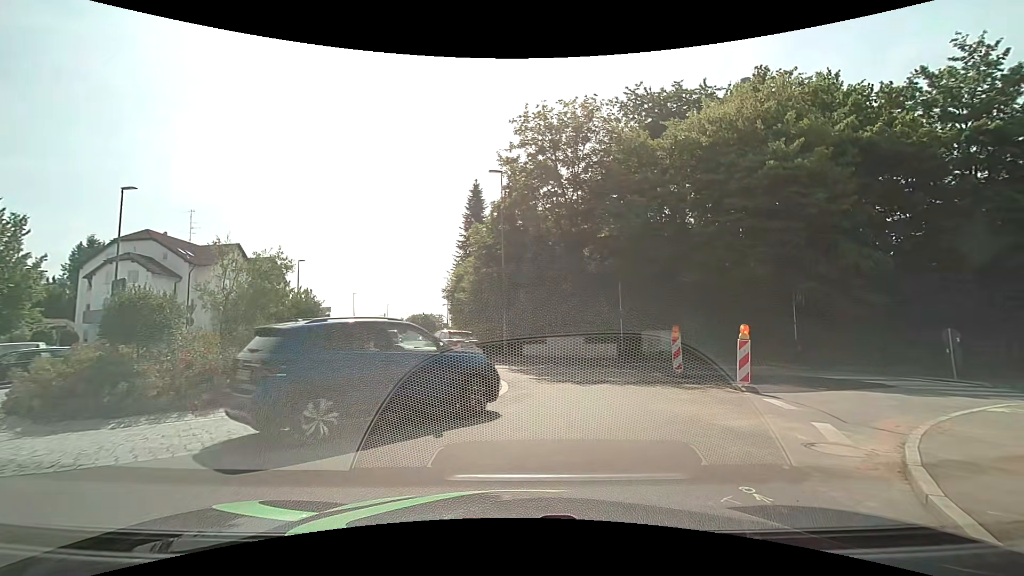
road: tertiary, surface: asphalt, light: Day
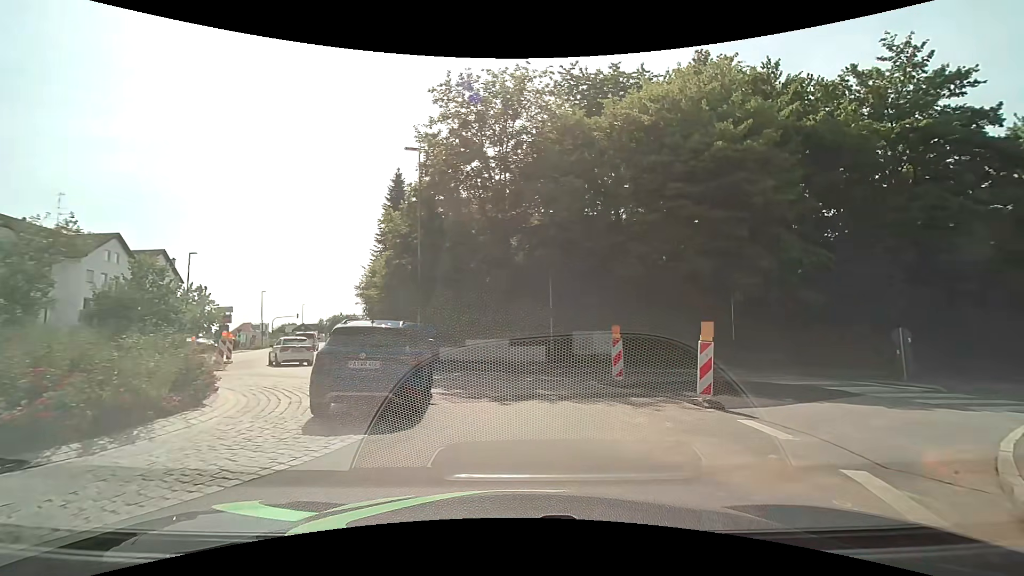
(+0.3, +3.4) m; +10°
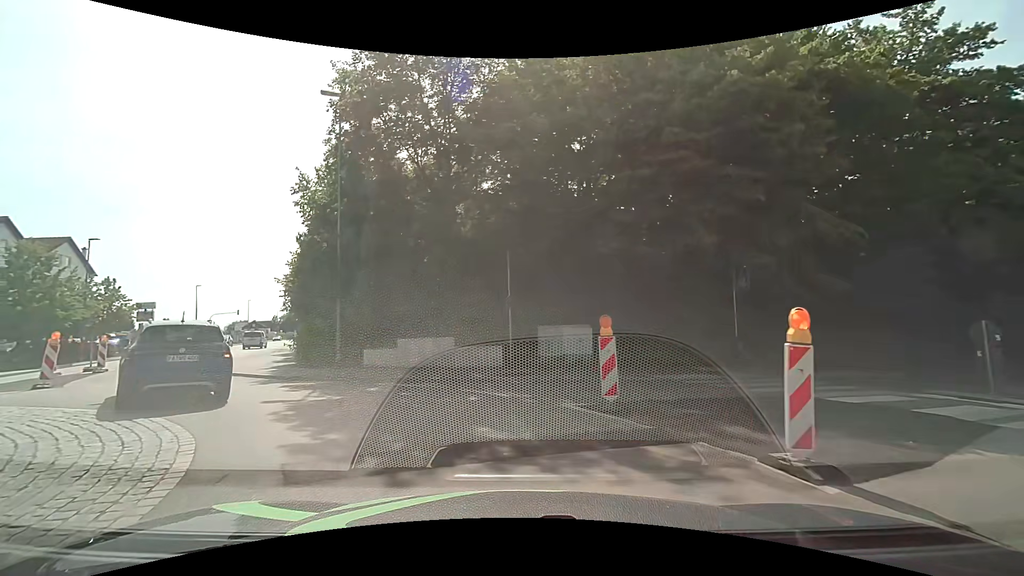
(+0.4, +5.2) m; +5°
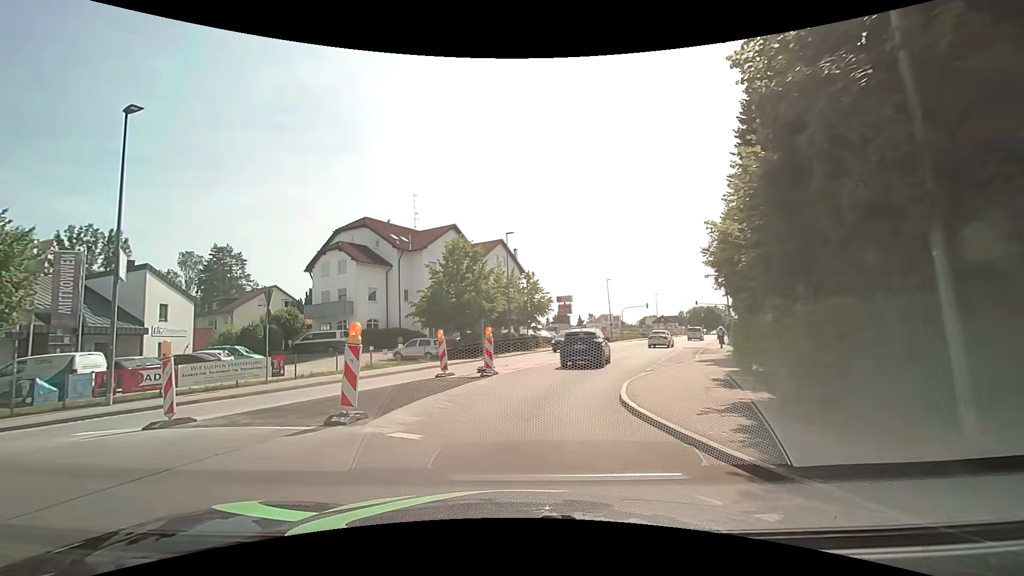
(-4.8, +11.3) m; -44°
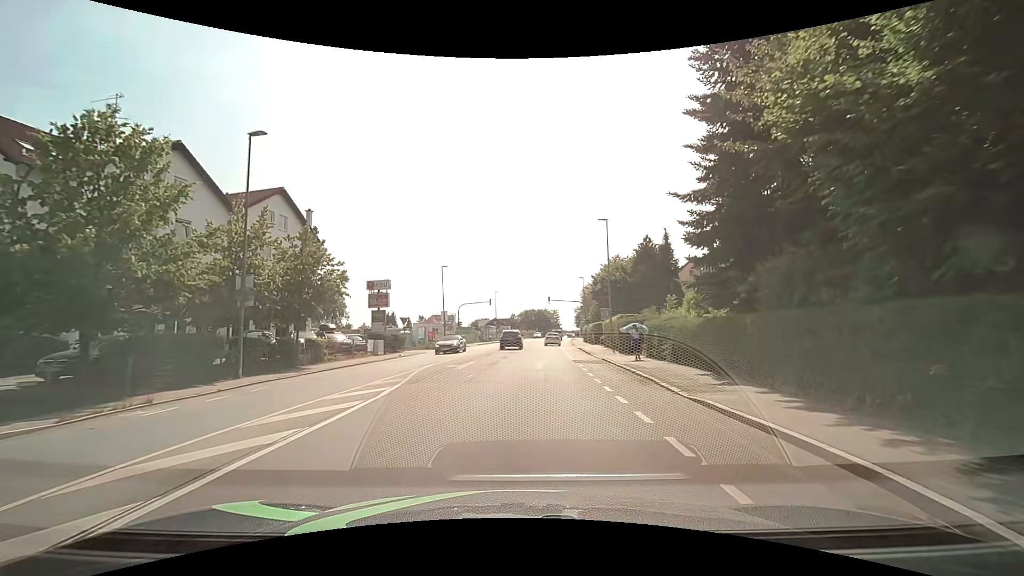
(+2.6, +20.3) m; +18°
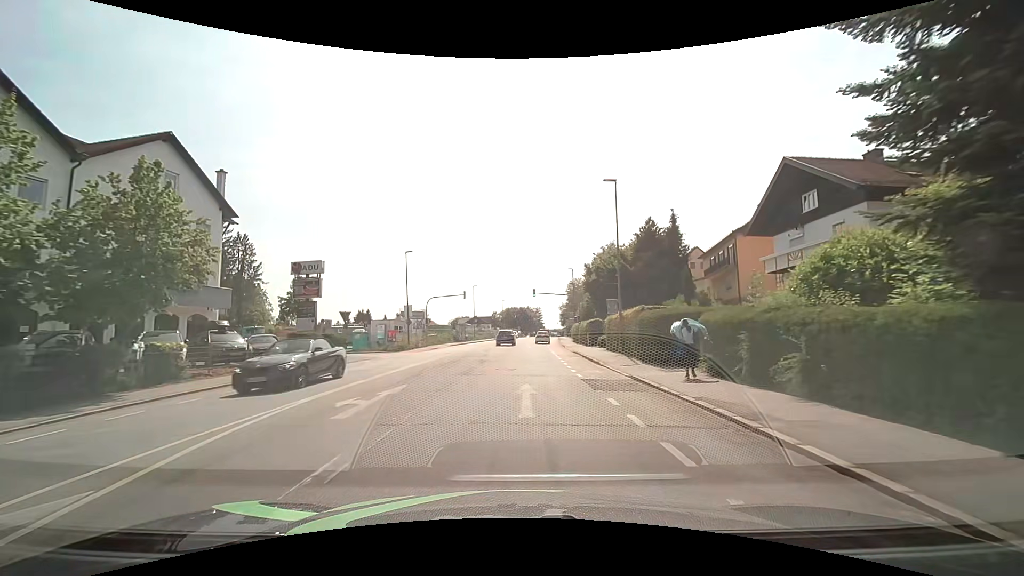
(+0.4, +10.6) m; +3°
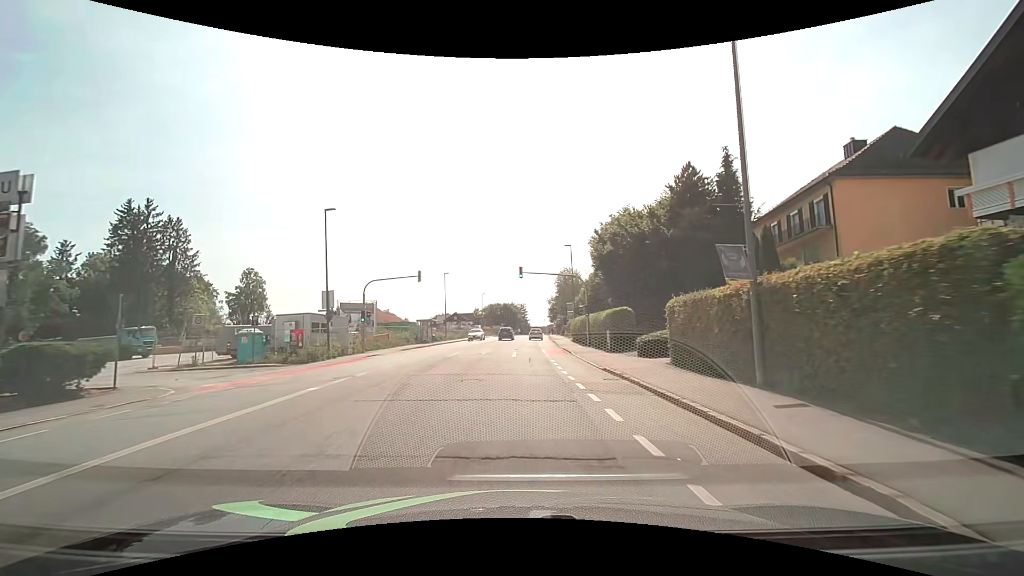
(+0.2, +17.9) m; +2°
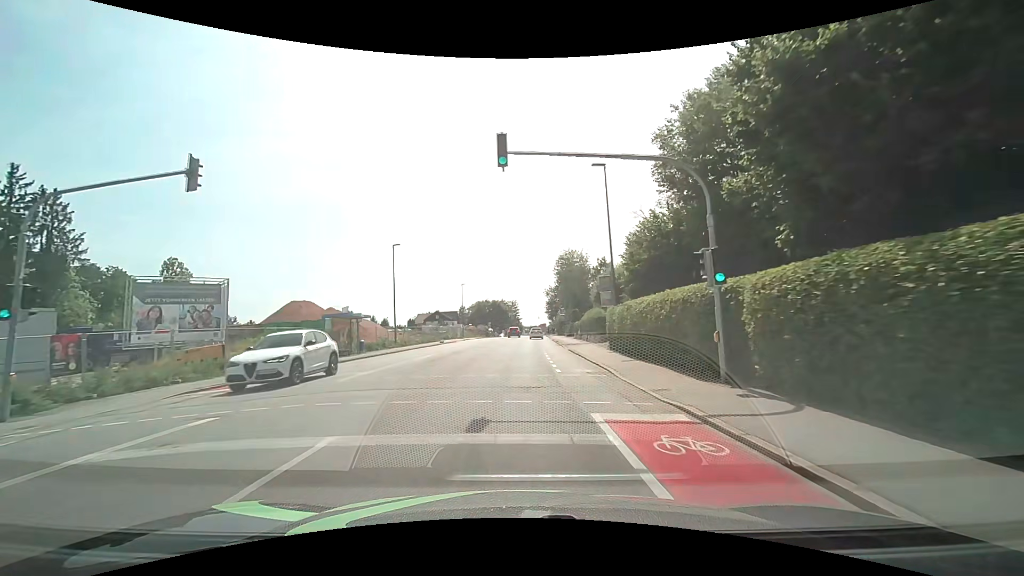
(+0.2, +26.4) m; +1°
(0, +10) (0, +20) (0, +30) (+1, +40) (+1, +50) (+2, +60) (+2, +70) (+3, +80) (+3, +90) (+4, +100) m
